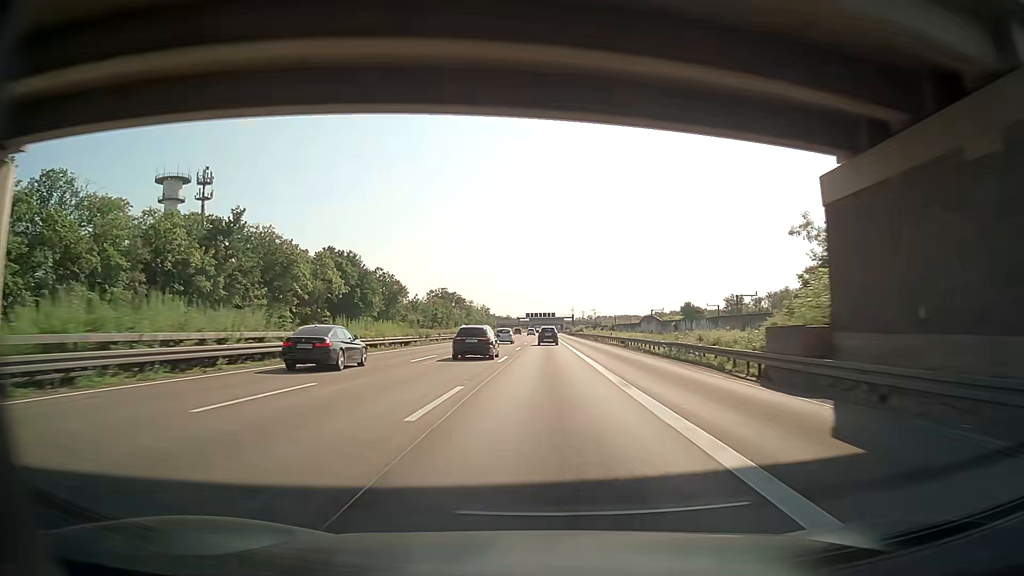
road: motorway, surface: asphalt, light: Day
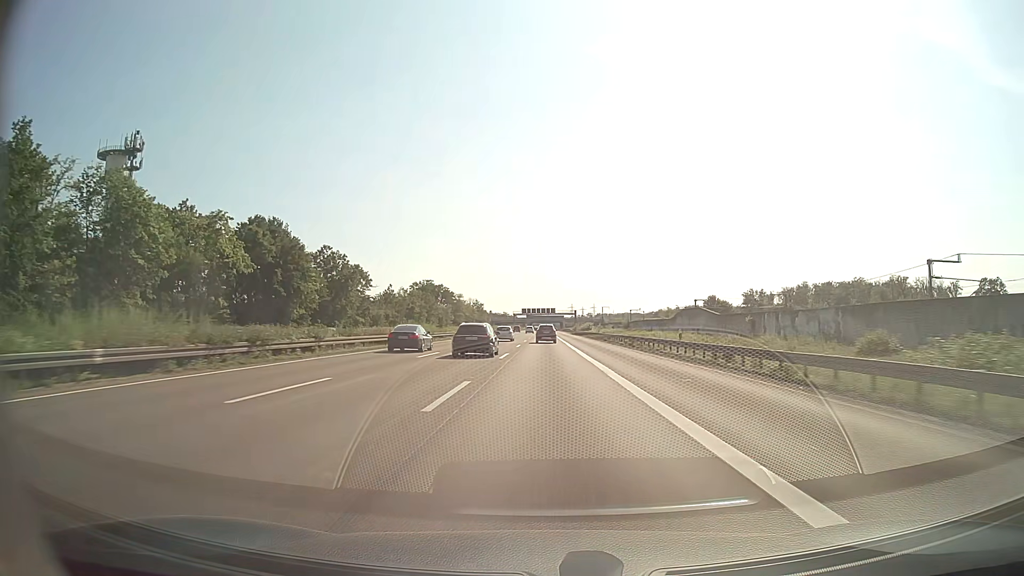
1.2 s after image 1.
(-0.1, +34.8) m; 0°
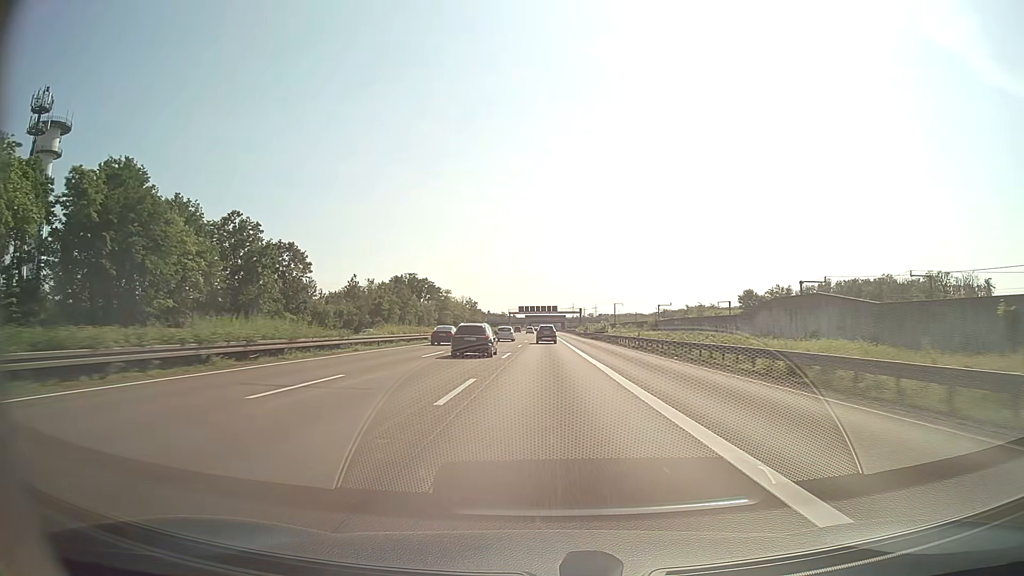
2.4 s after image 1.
(0.0, +34.9) m; 0°
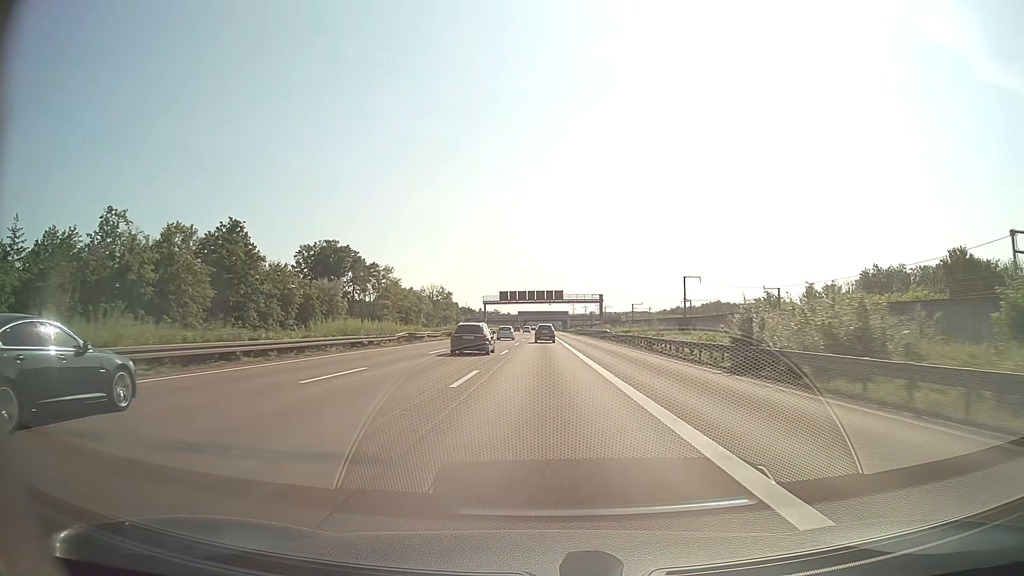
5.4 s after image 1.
(+0.3, +87.2) m; 0°
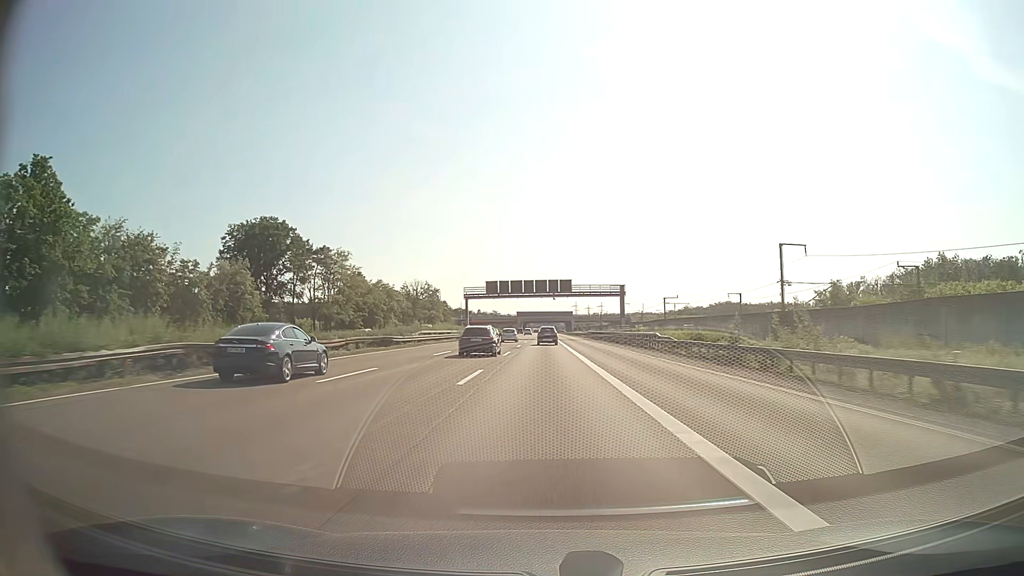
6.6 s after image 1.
(0.0, +34.8) m; 0°
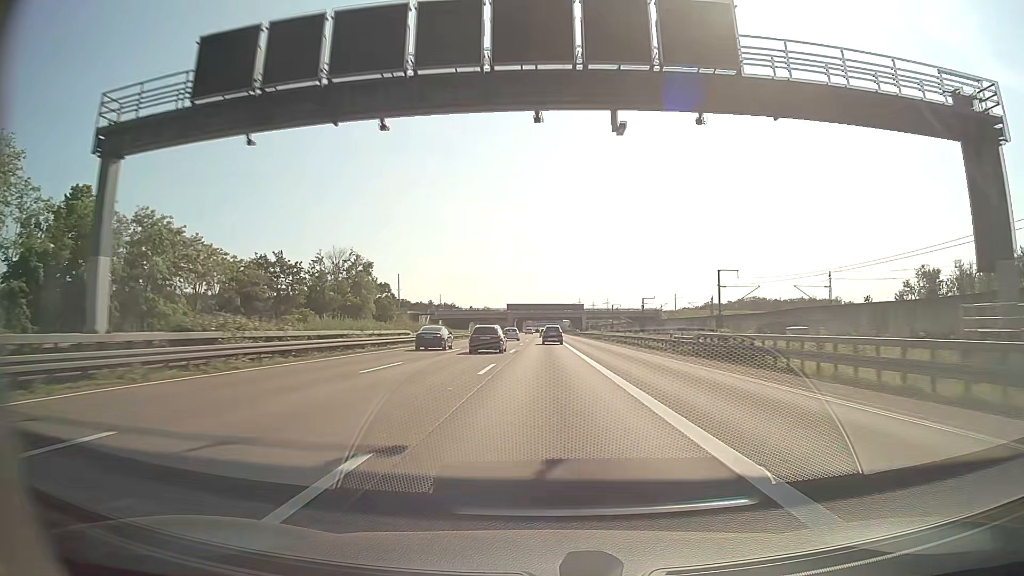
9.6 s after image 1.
(-0.2, +87.0) m; 0°
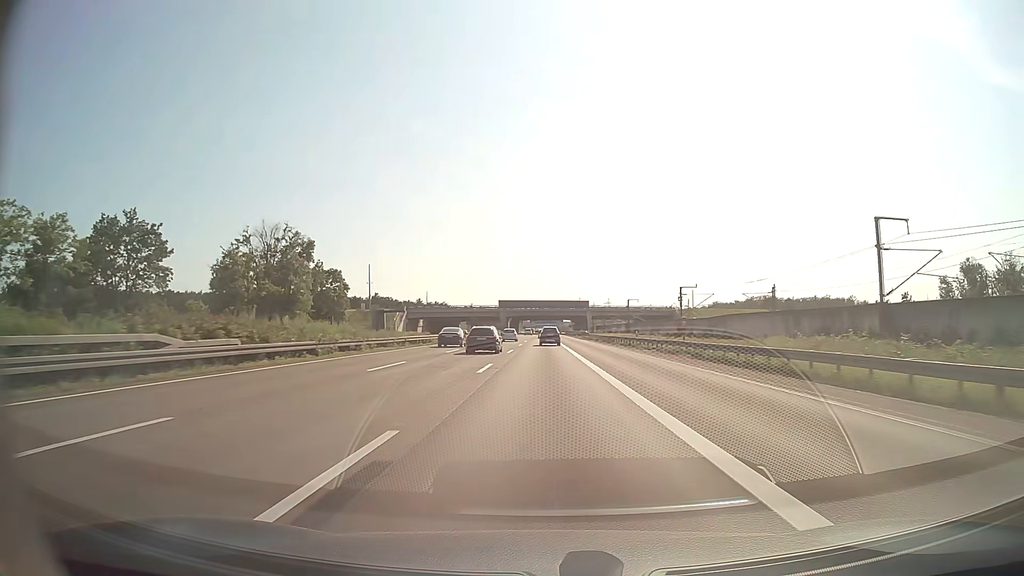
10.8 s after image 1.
(+0.1, +34.8) m; 0°
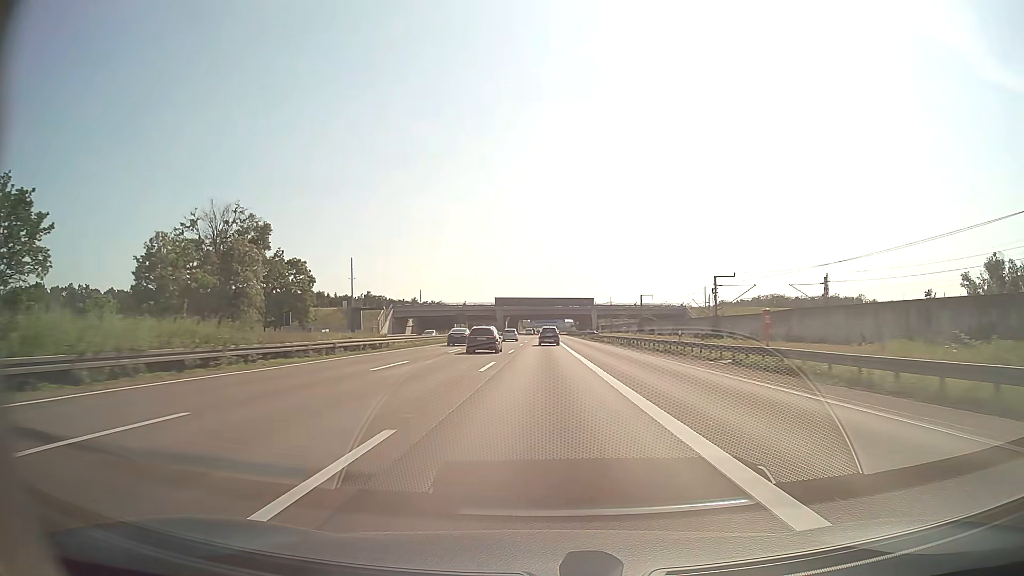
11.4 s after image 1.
(0.0, +17.4) m; 0°
(0, +10) (0, +20) (0, +30) (0, +40) (0, +50) (0, +60) (0, +70) (0, +80) (0, +90) (0, +100) m
